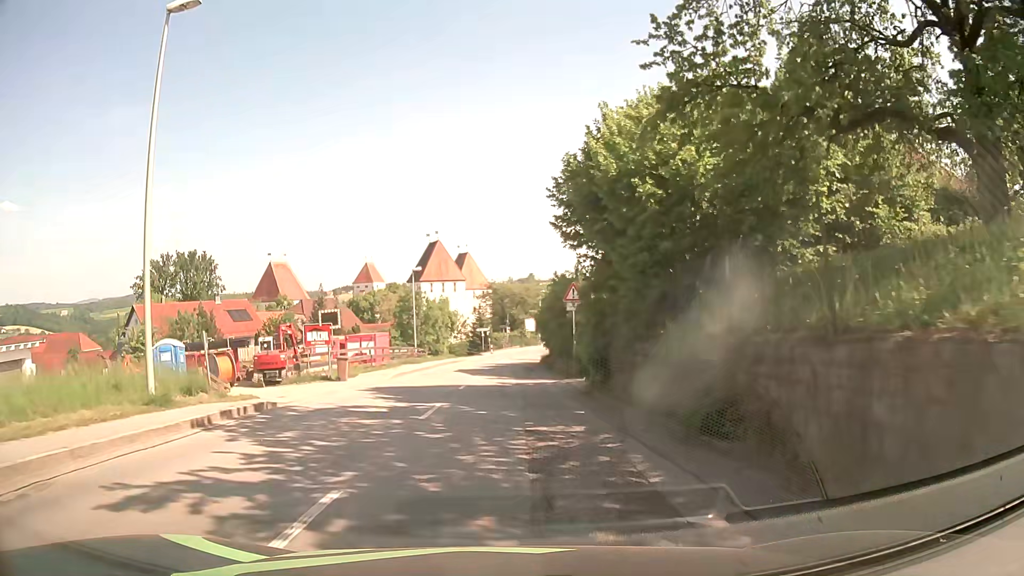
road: secondary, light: Day
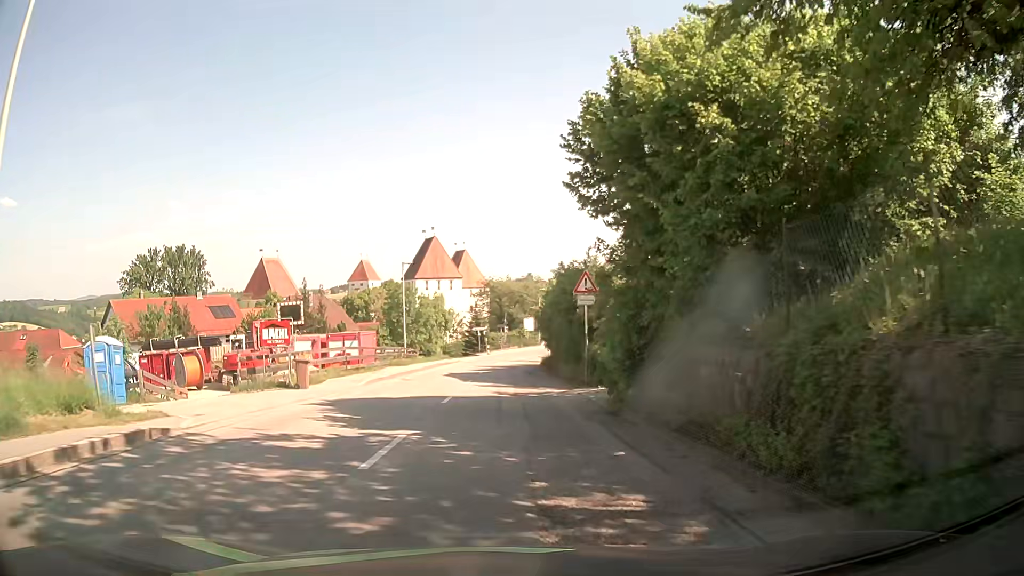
(0.0, +4.8) m; +1°
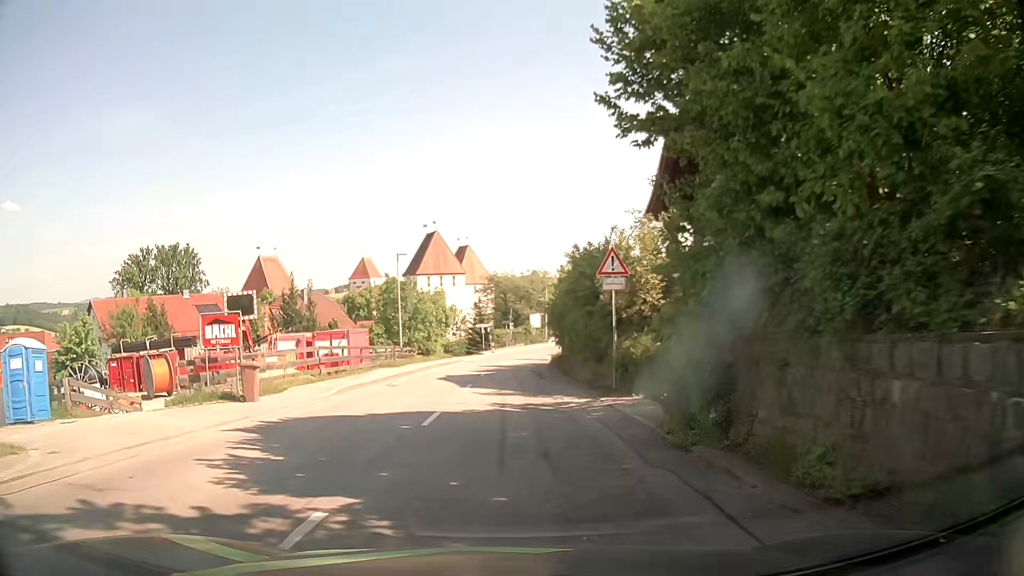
(0.0, +4.8) m; -2°
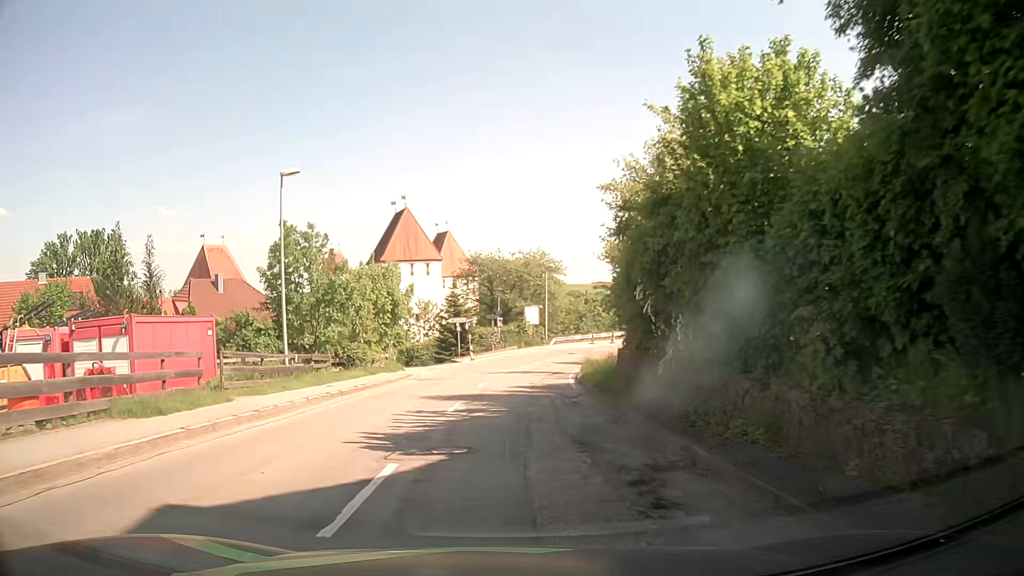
(+0.3, +24.6) m; +2°
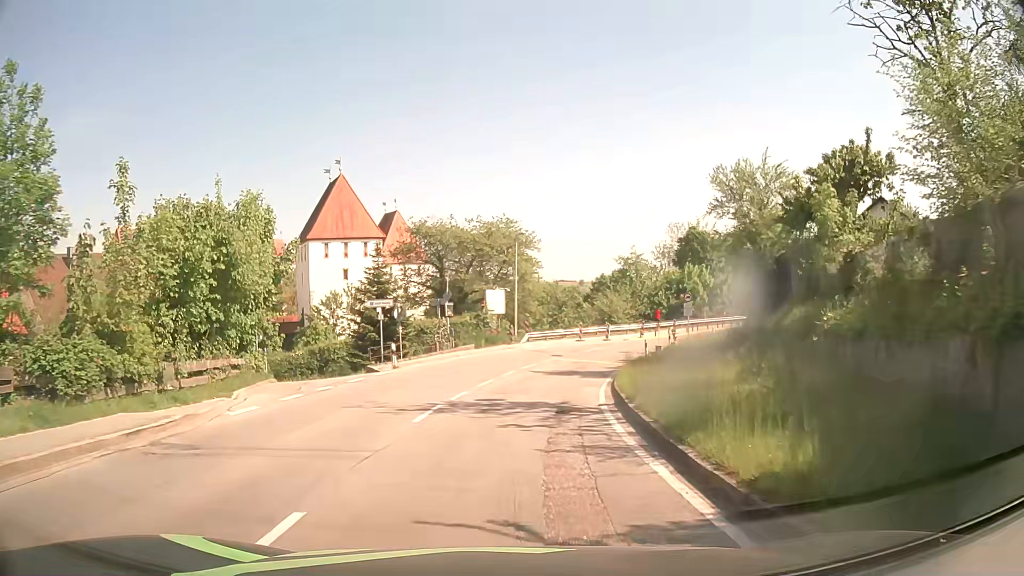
(+0.2, +19.9) m; +2°
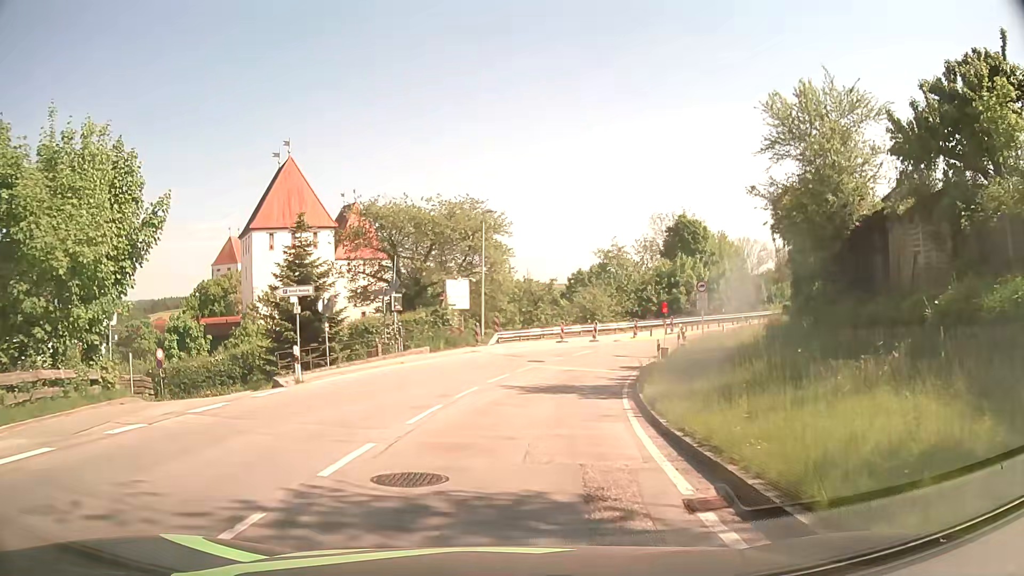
(+0.2, +9.3) m; +3°
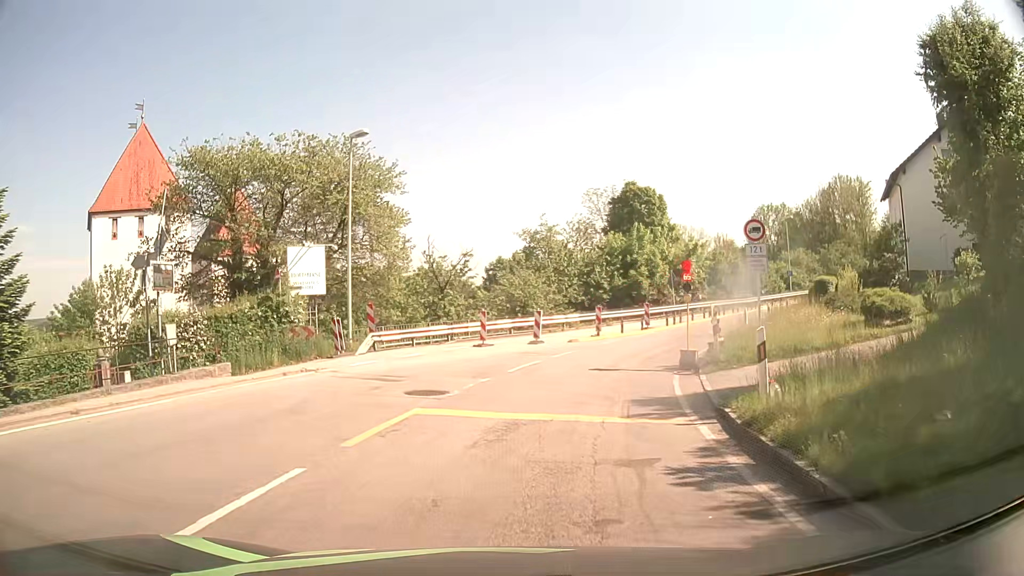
(+0.8, +16.5) m; +7°
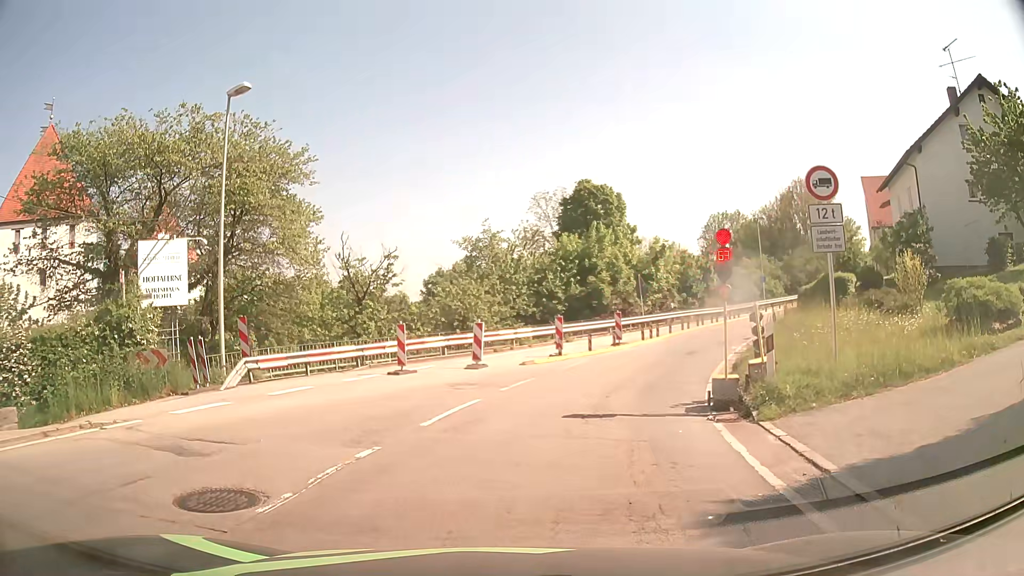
(+0.3, +6.6) m; +4°
(+1, +10) (+3, +20) (+7, +29) (+13, +37) (+18, +45) (+25, +53) (+31, +61) (+38, +68) (+45, +76) (+52, +83) m
